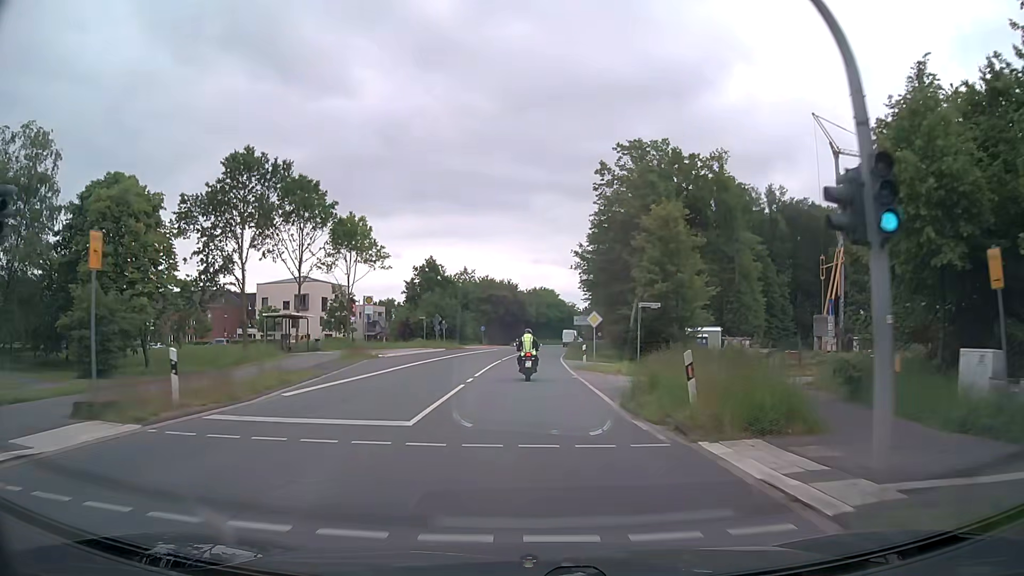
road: secondary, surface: asphalt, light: Day
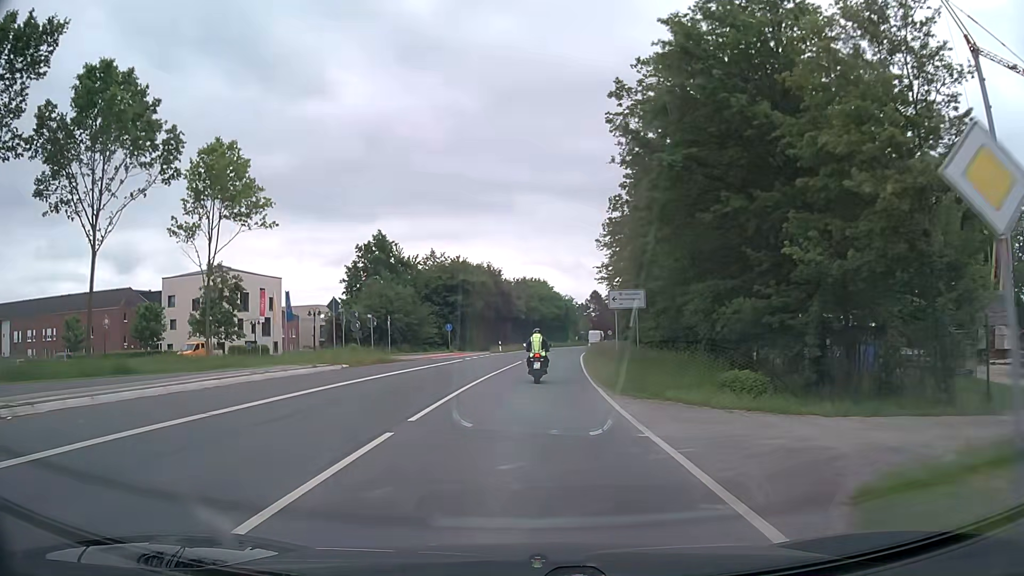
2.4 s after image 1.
(+0.1, +30.4) m; +1°
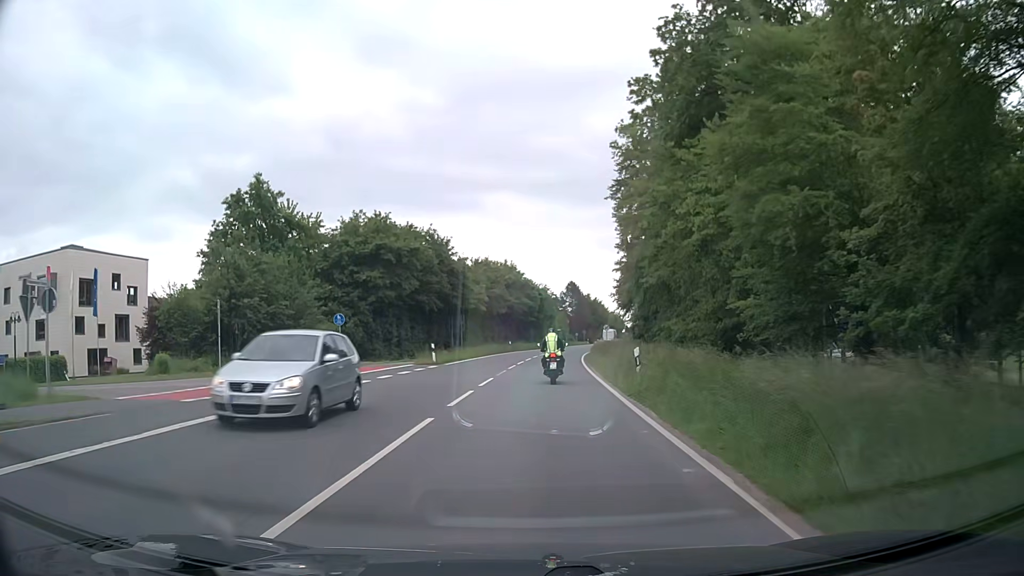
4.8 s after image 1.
(+0.5, +29.4) m; +2°
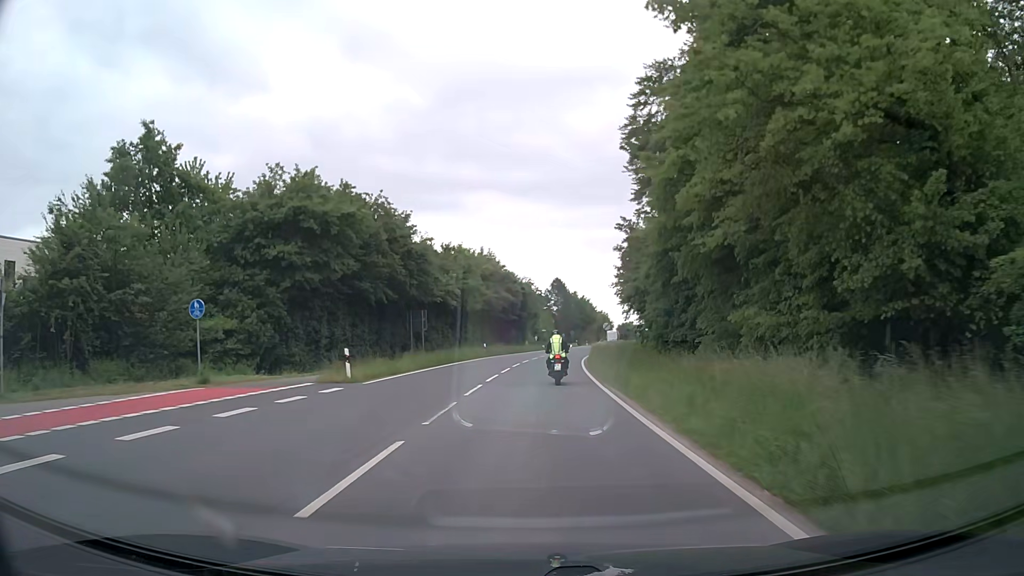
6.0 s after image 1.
(+0.2, +14.4) m; +2°
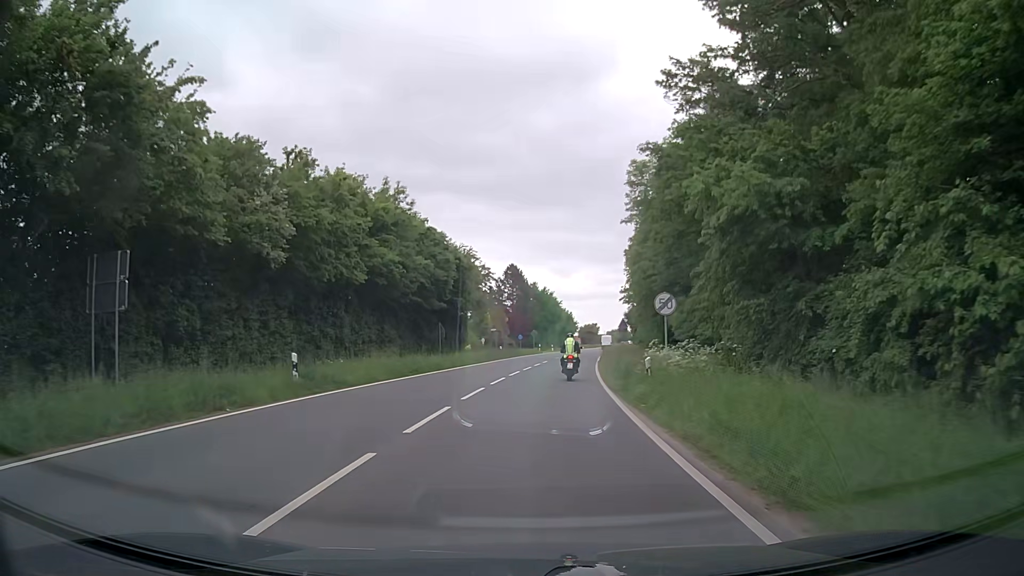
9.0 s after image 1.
(+1.2, +36.8) m; +4°
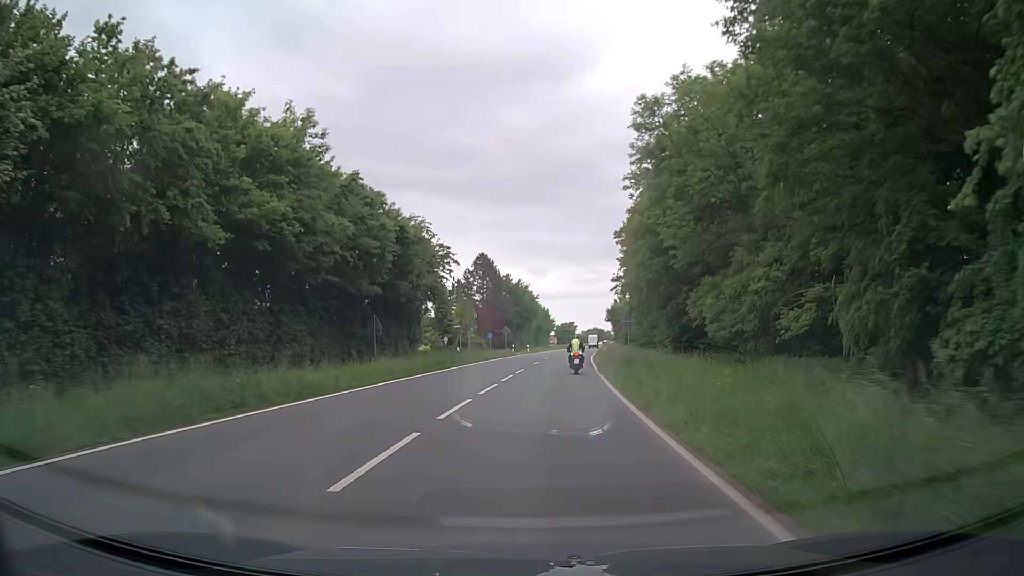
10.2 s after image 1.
(+0.4, +15.9) m; +2°
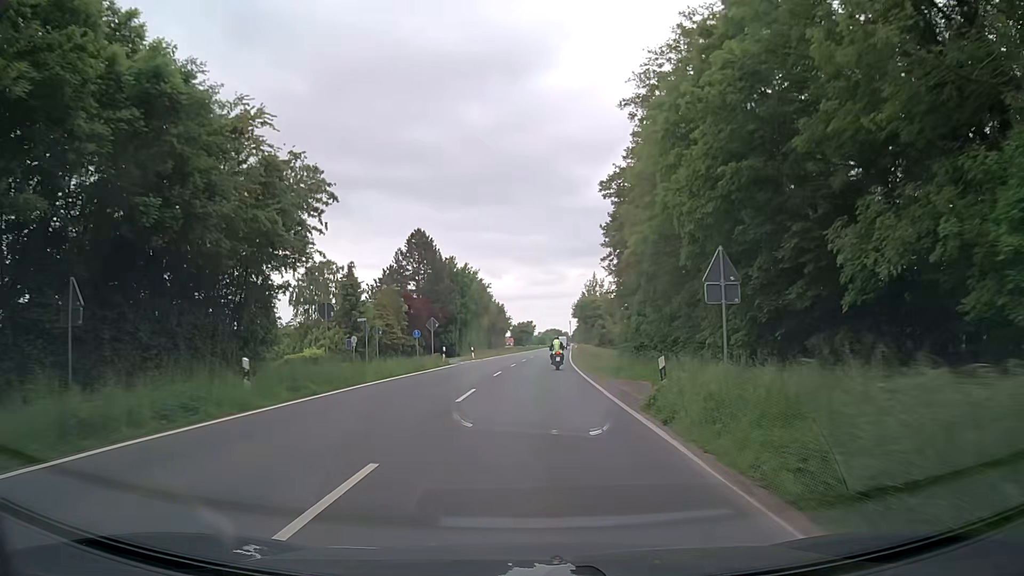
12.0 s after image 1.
(+1.0, +26.6) m; +4°
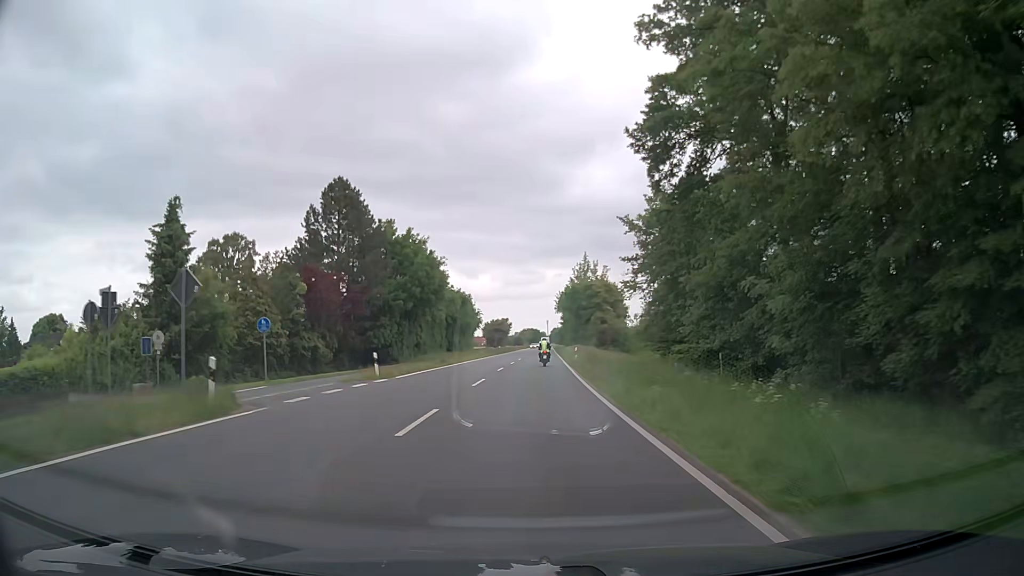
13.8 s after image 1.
(+0.4, +29.7) m; +2°
(0, +10) (0, +20) (0, +30) (0, +40) (+1, +50) (+1, +60) (+1, +70) (+2, +80) (+2, +90) (+2, +100) m
